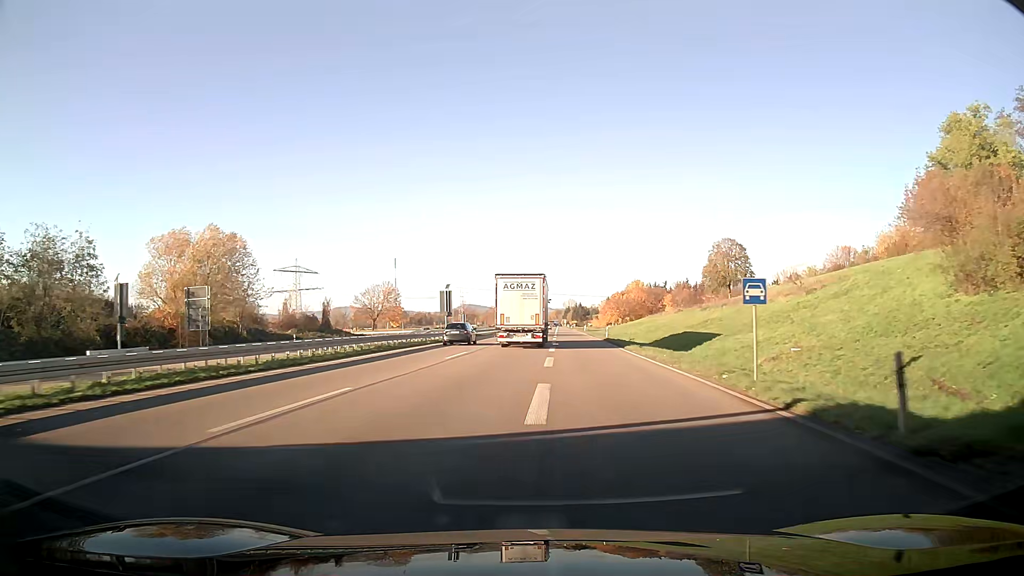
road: trunk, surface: asphalt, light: Day
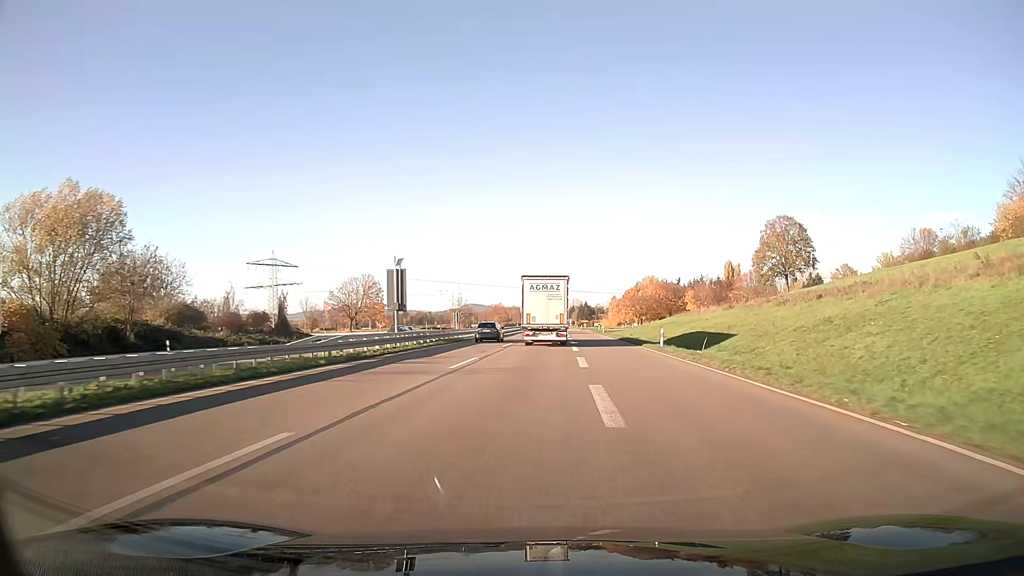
(-0.2, +24.2) m; -1°
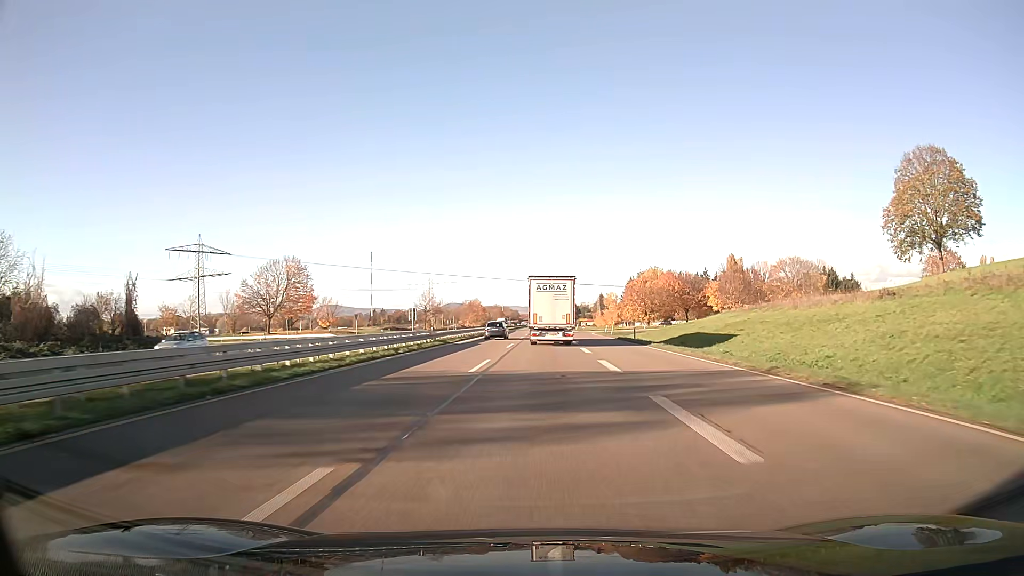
(+0.5, +38.3) m; +1°
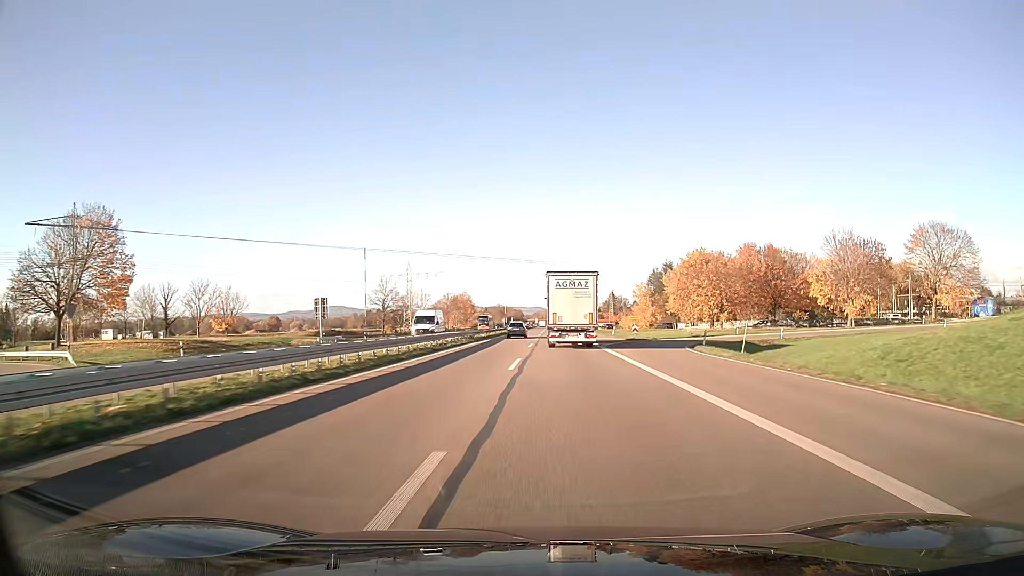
(0.0, +53.8) m; -1°
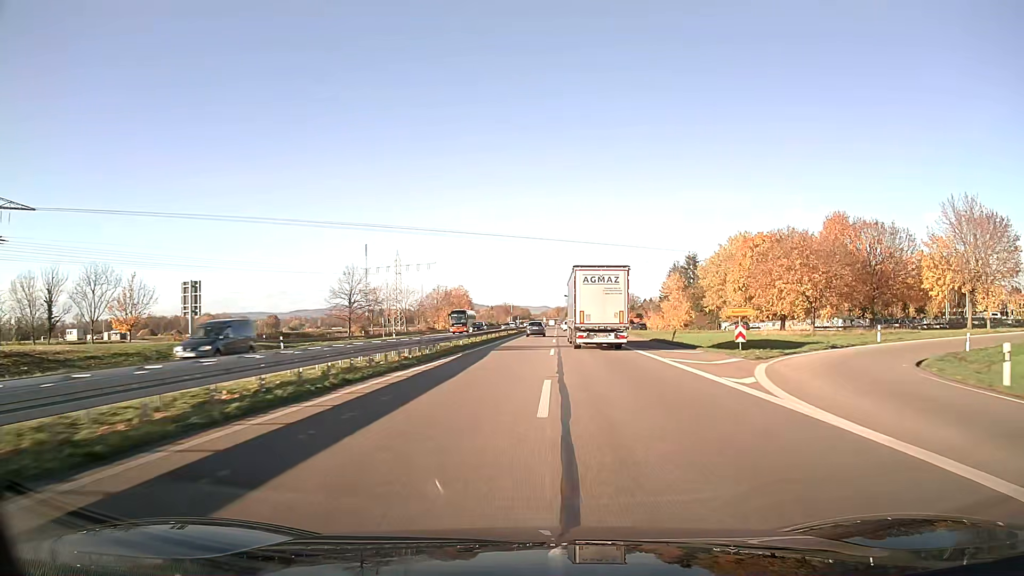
(-0.1, +28.0) m; 0°
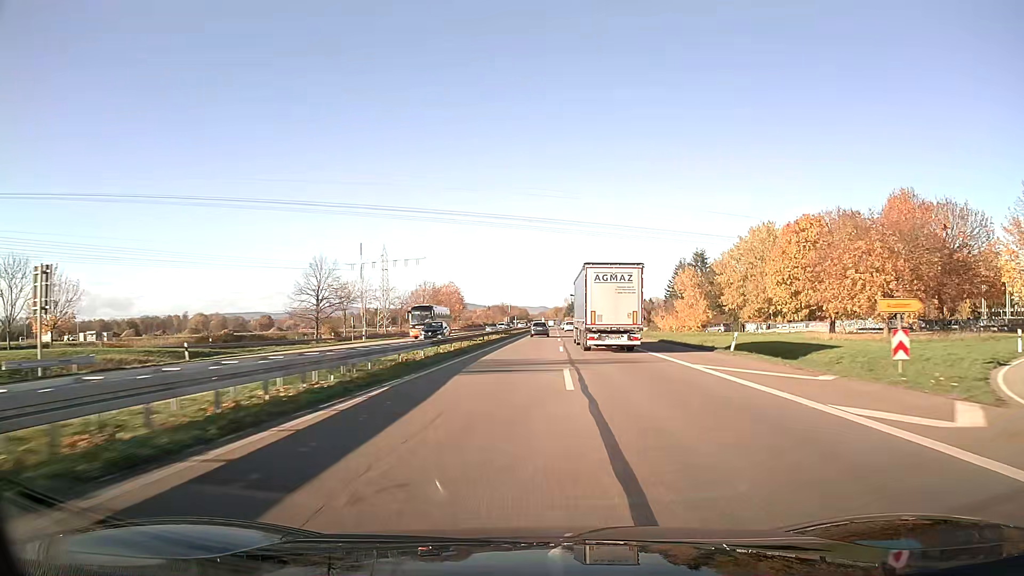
(0.0, +14.2) m; 0°
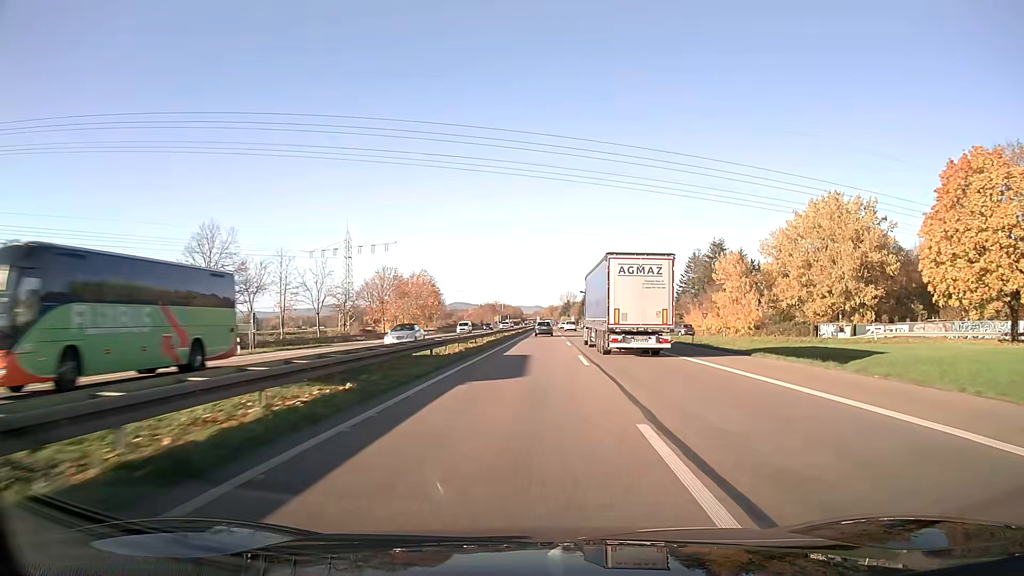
(+0.1, +28.9) m; 0°
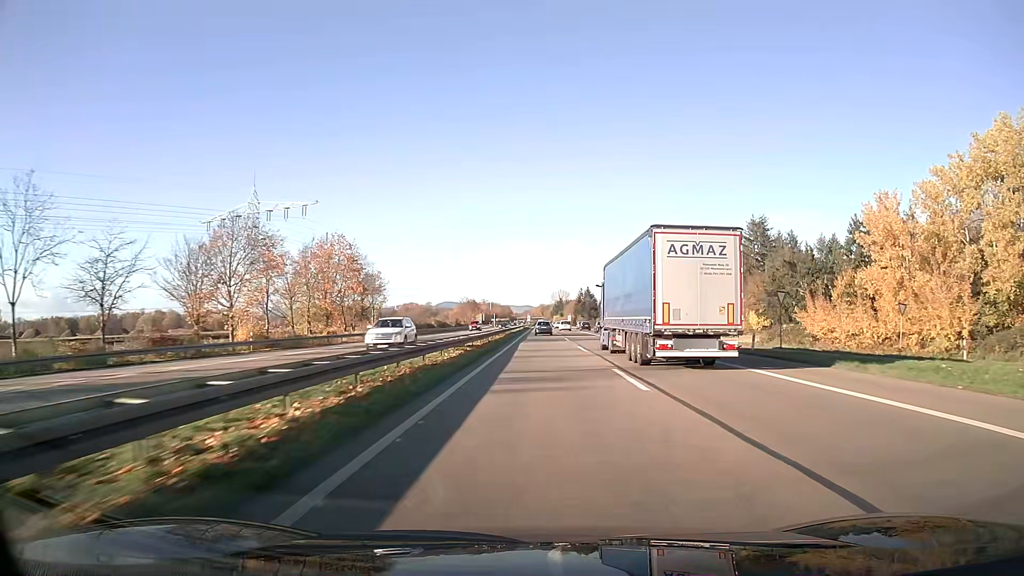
(+0.3, +44.3) m; +1°
(0, +10) (0, +20) (0, +30) (0, +40) (0, +50) (+1, +60) (+1, +70) (+1, +80) (+1, +90) (+1, +100) m
